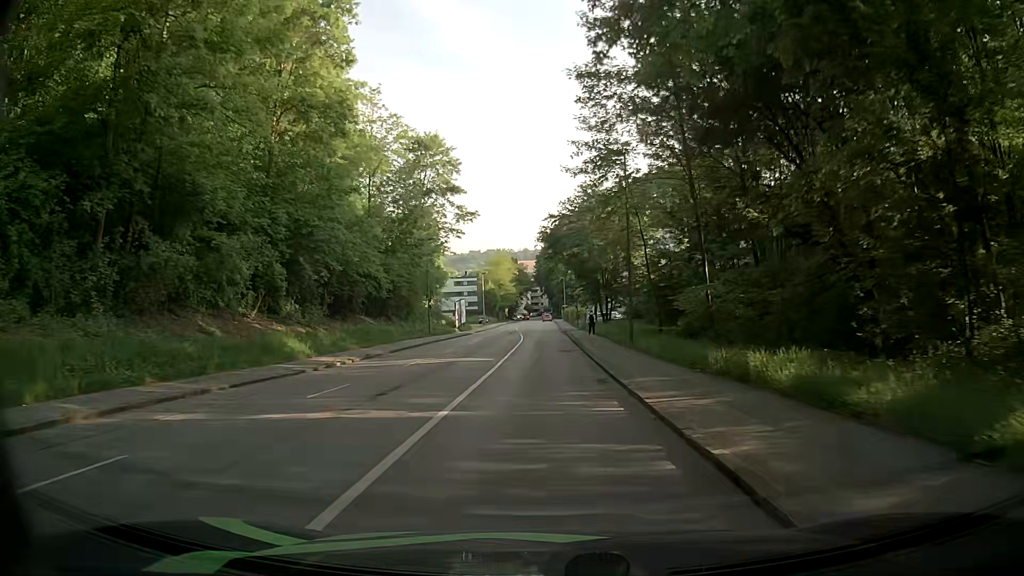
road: tertiary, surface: asphalt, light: Day
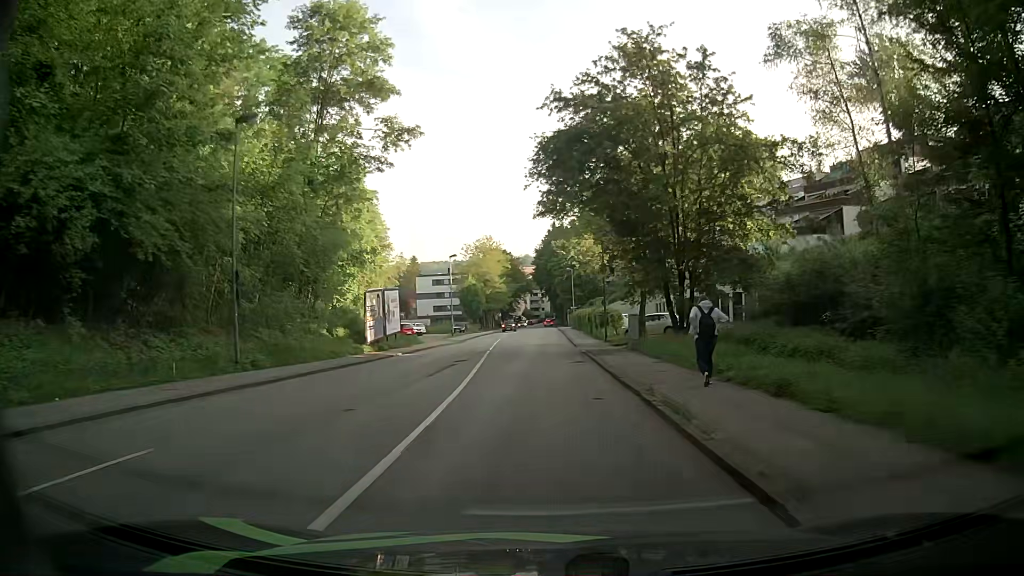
(+0.3, +35.8) m; -1°
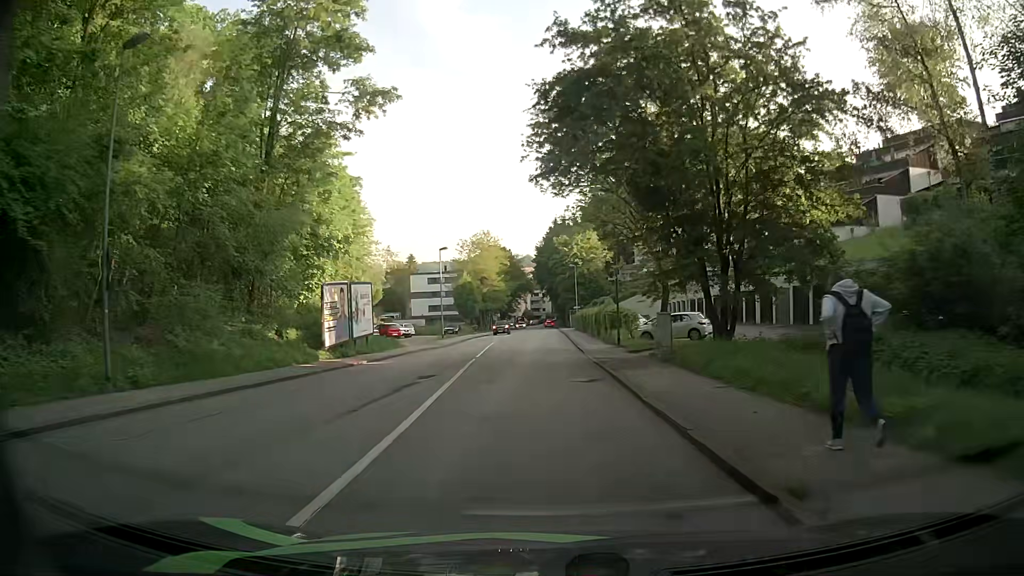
(+0.1, +7.1) m; +2°
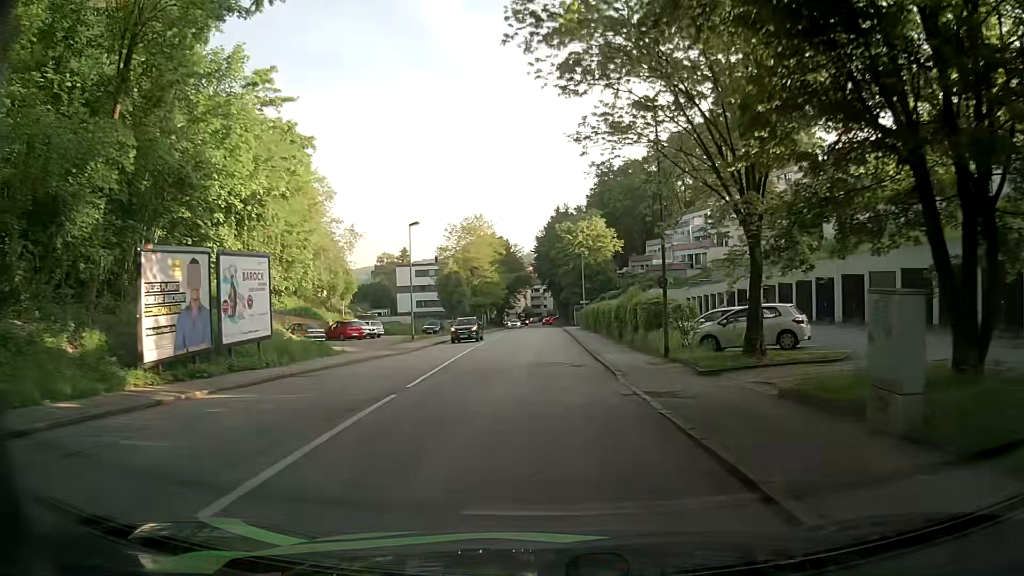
(-0.3, +13.9) m; -1°
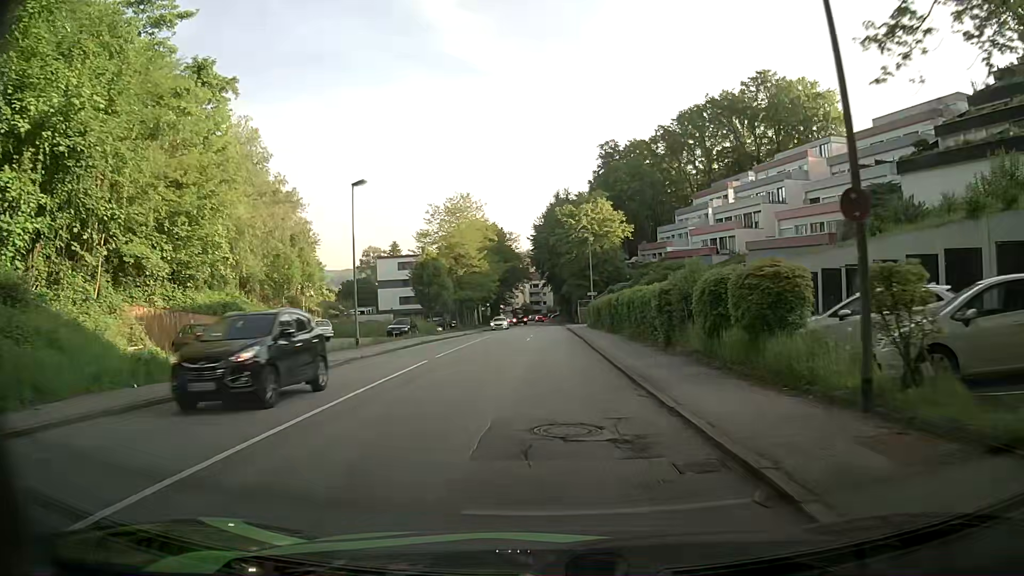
(0.0, +13.8) m; +1°
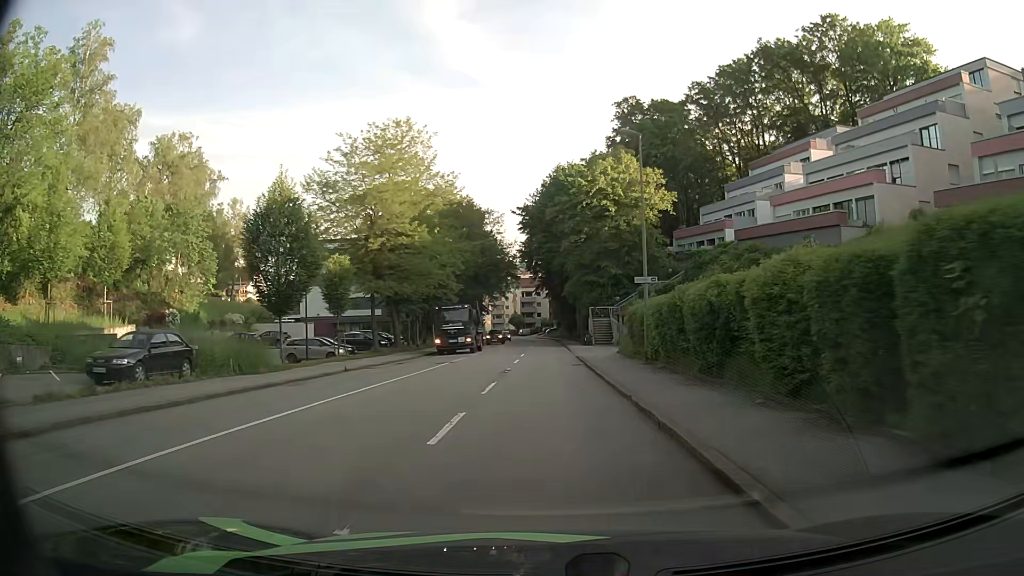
(-0.3, +33.7) m; 0°
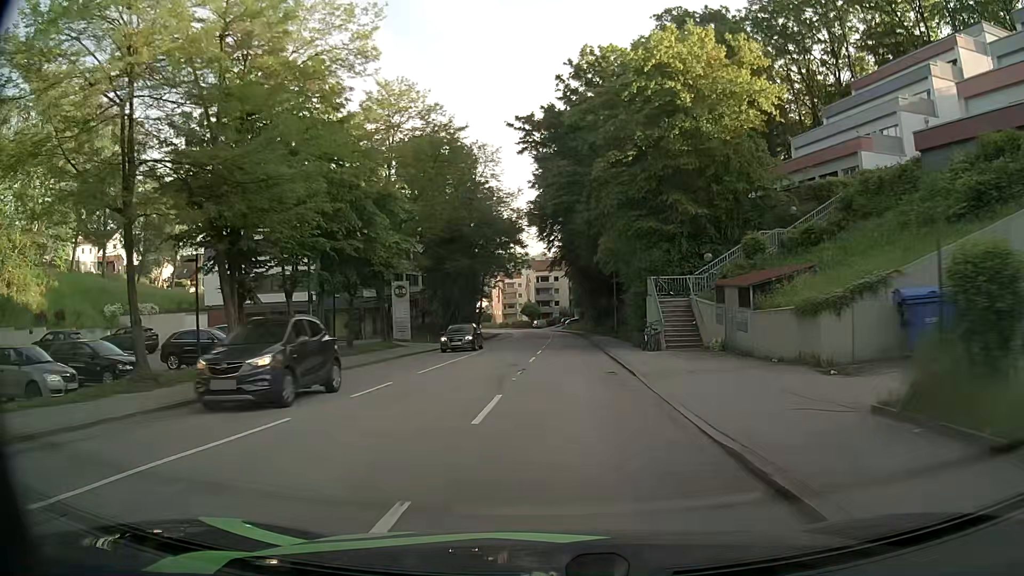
(-0.2, +26.1) m; -2°
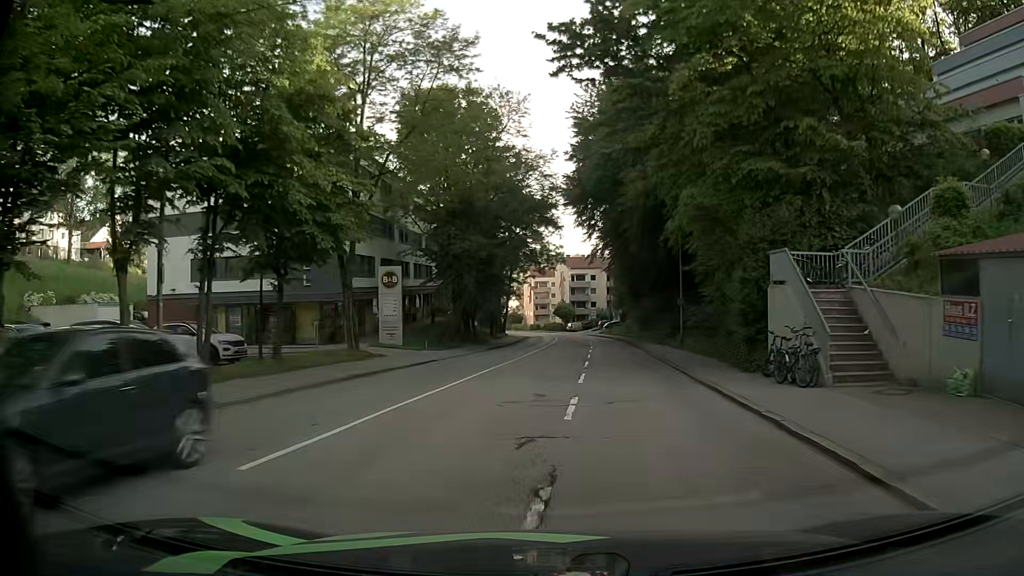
(-0.3, +12.9) m; -3°
(0, +10) (0, +20) (+1, +30) (+1, +40) (+2, +50) (+2, +60) (+2, +70) (+2, +80) (+2, +90) (+1, +100) m
